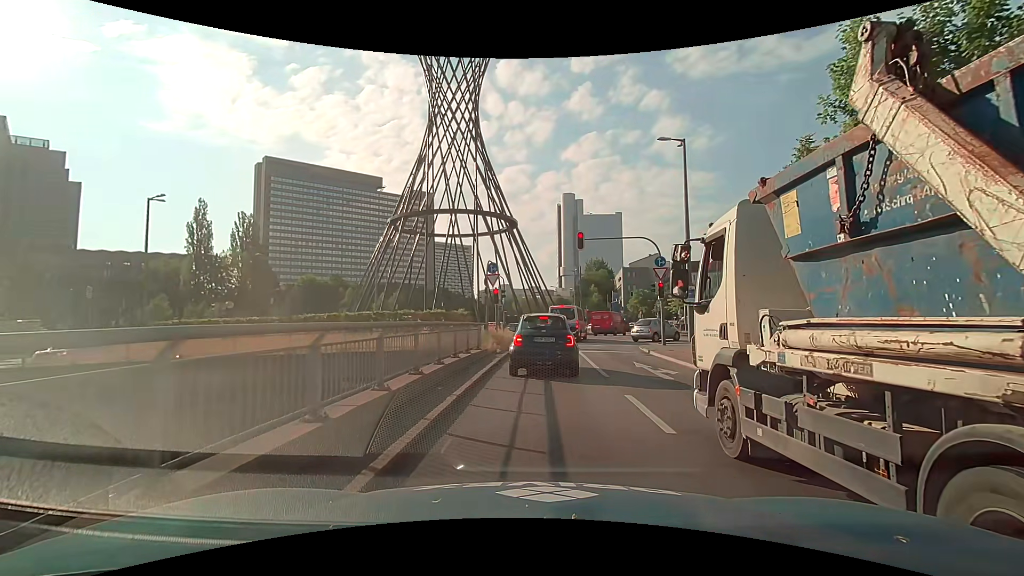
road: trunk_link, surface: asphalt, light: Day
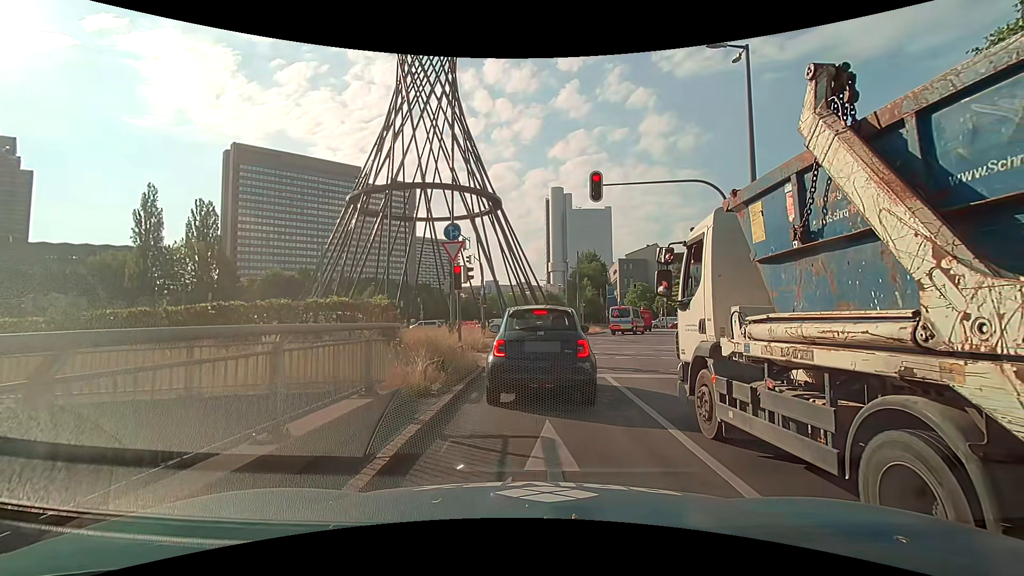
(+0.3, +10.3) m; +2°
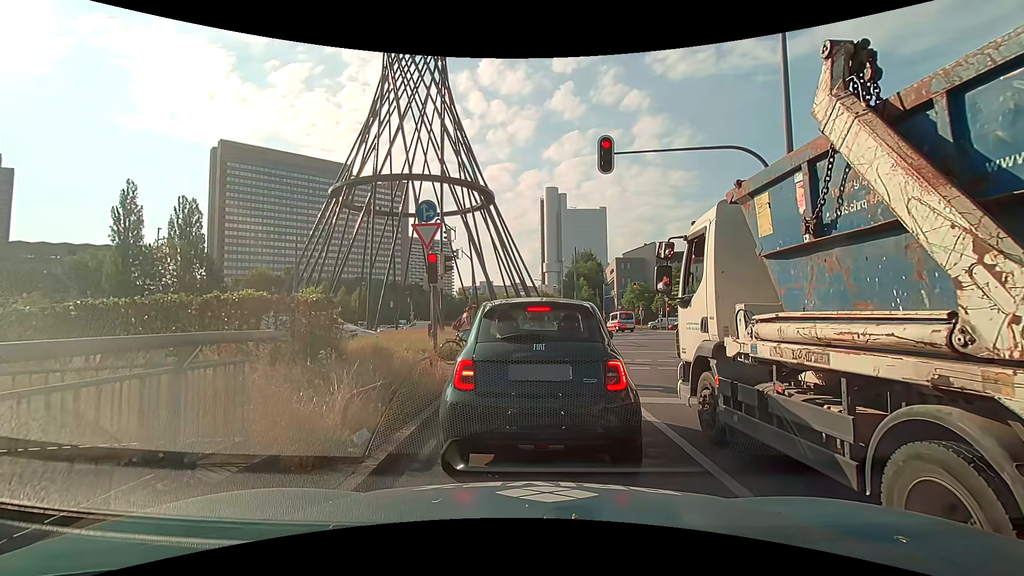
(0.0, +3.1) m; +2°
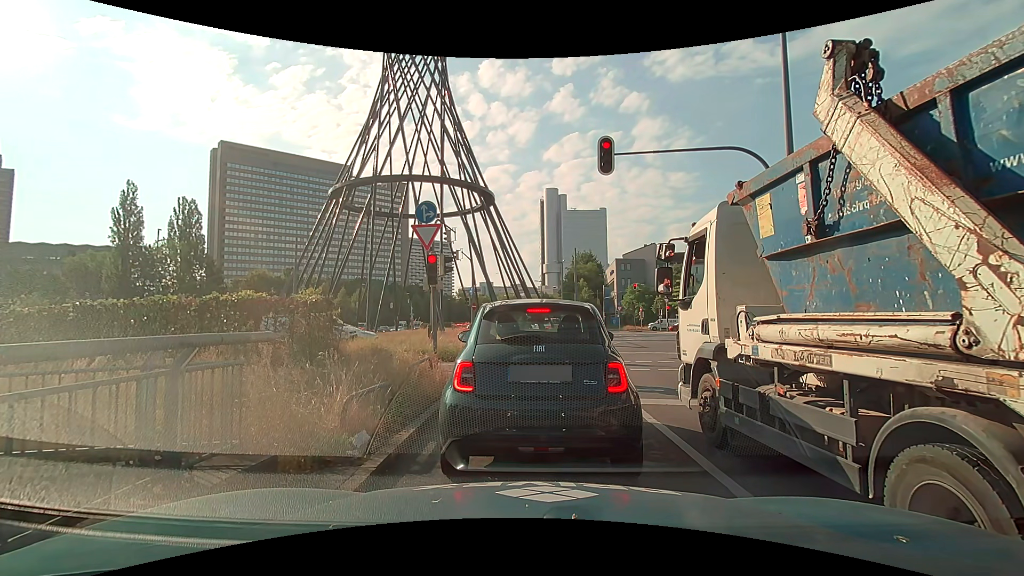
(0.0, +0.1) m; 0°
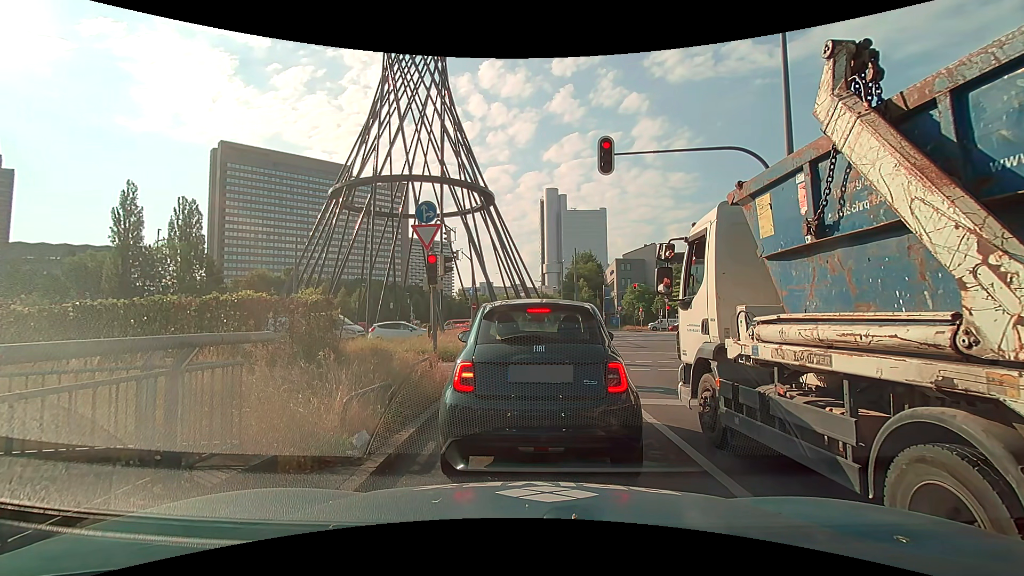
(0.0, 0.0) m; 0°
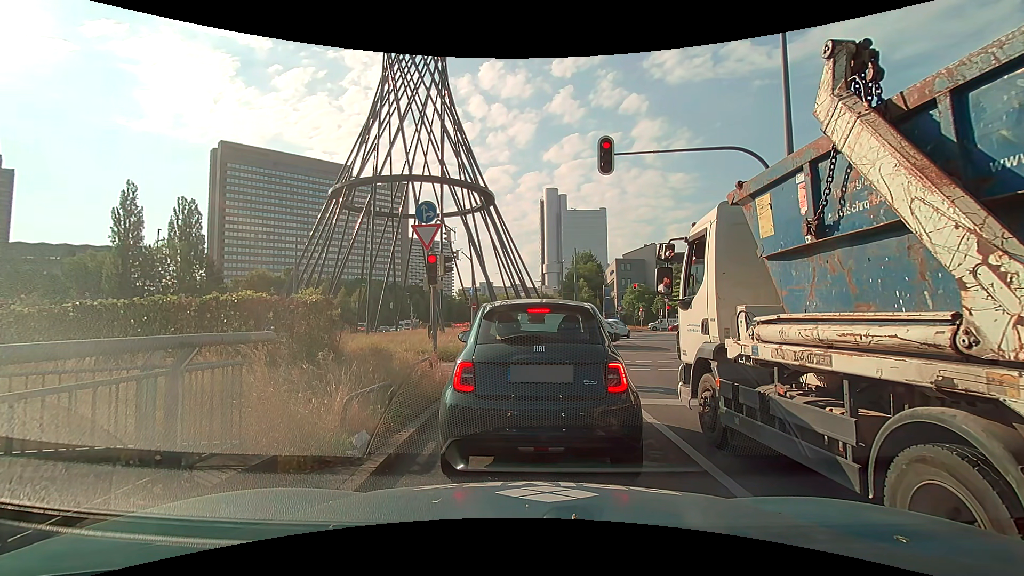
(0.0, 0.0) m; 0°
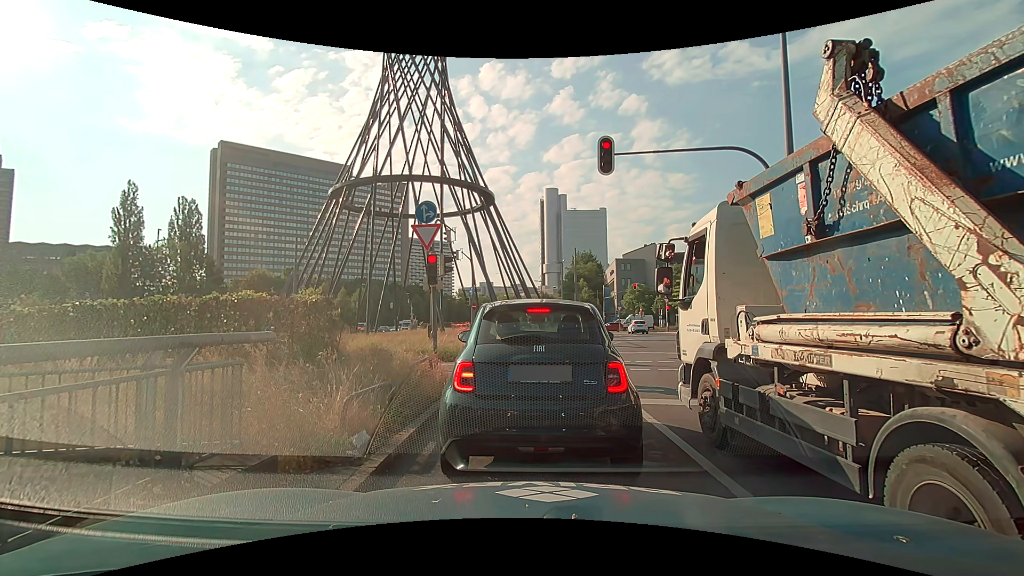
(0.0, 0.0) m; 0°
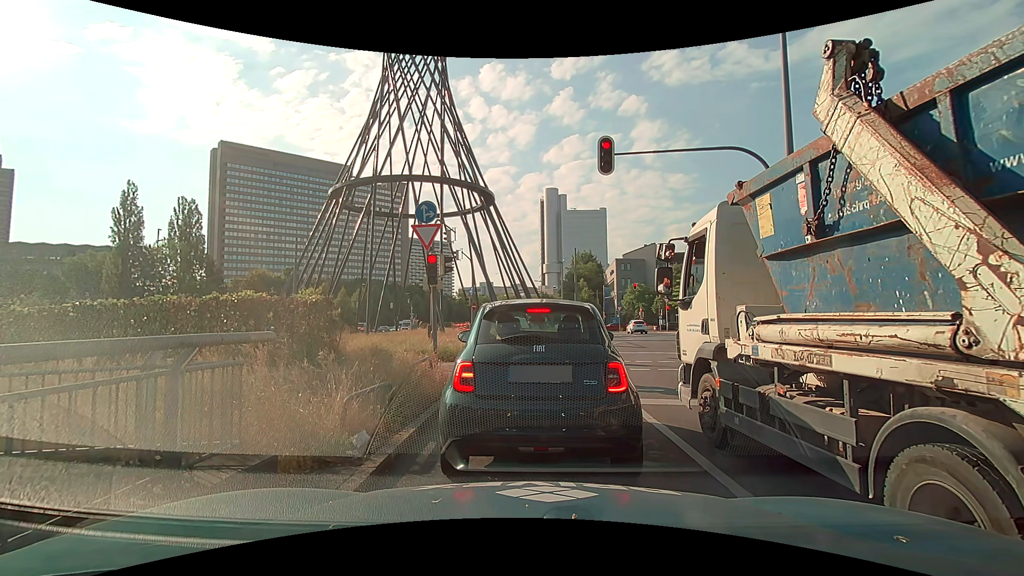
(0.0, 0.0) m; 0°
(0, +10) (0, +20) (+2, +30) (+6, +39) (+10, +48) (+11, +58) (+9, +68) (+6, +78) (0, +86) (-9, +90) m
